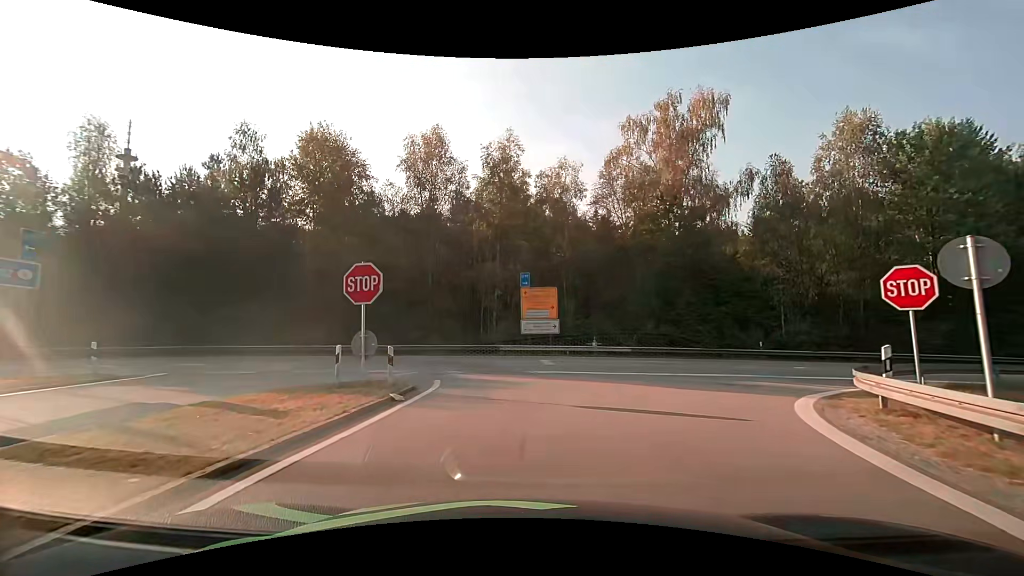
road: motorway_link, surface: asphalt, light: Day
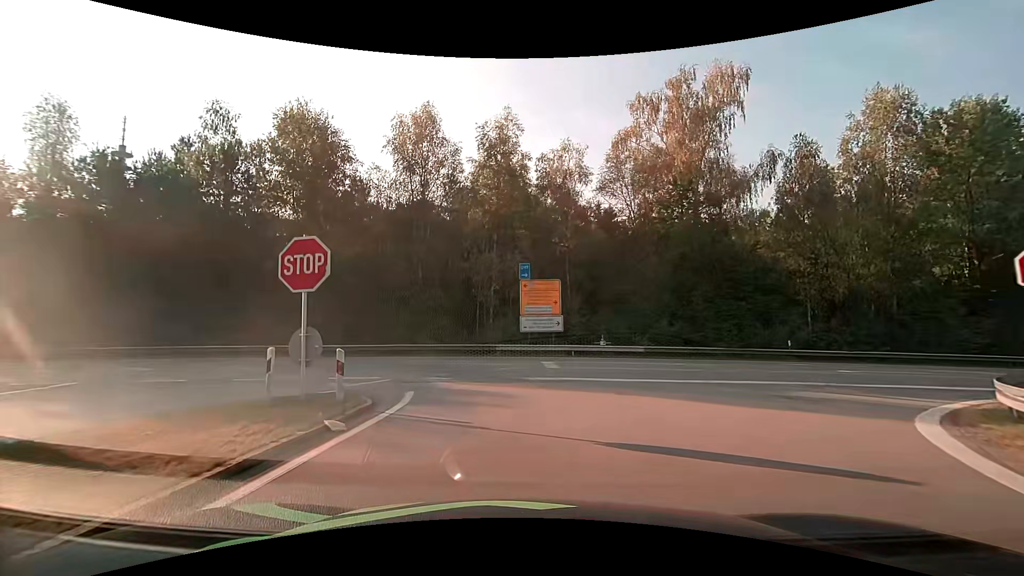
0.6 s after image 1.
(0.0, +3.2) m; 0°
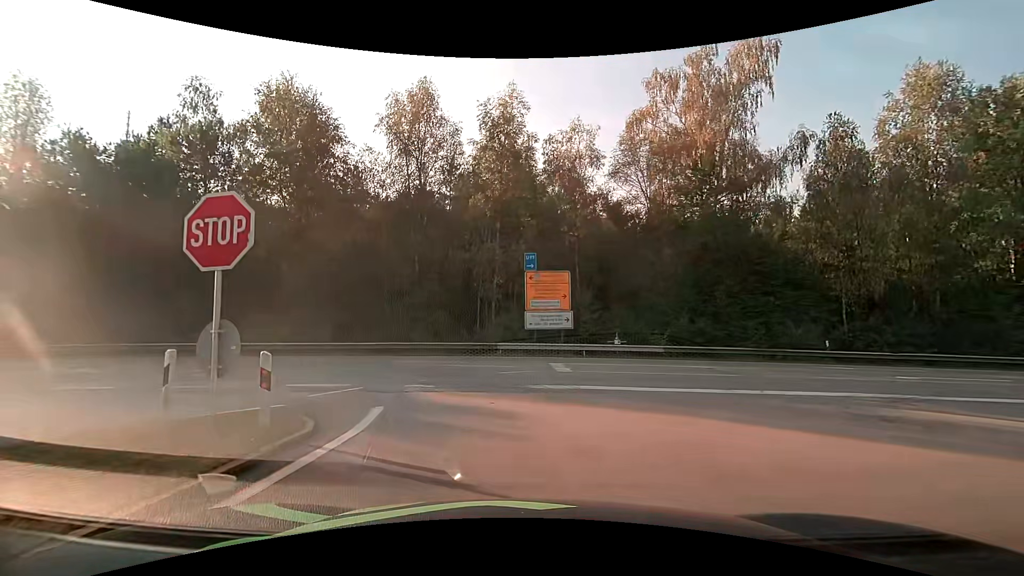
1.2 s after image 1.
(0.0, +2.7) m; 0°
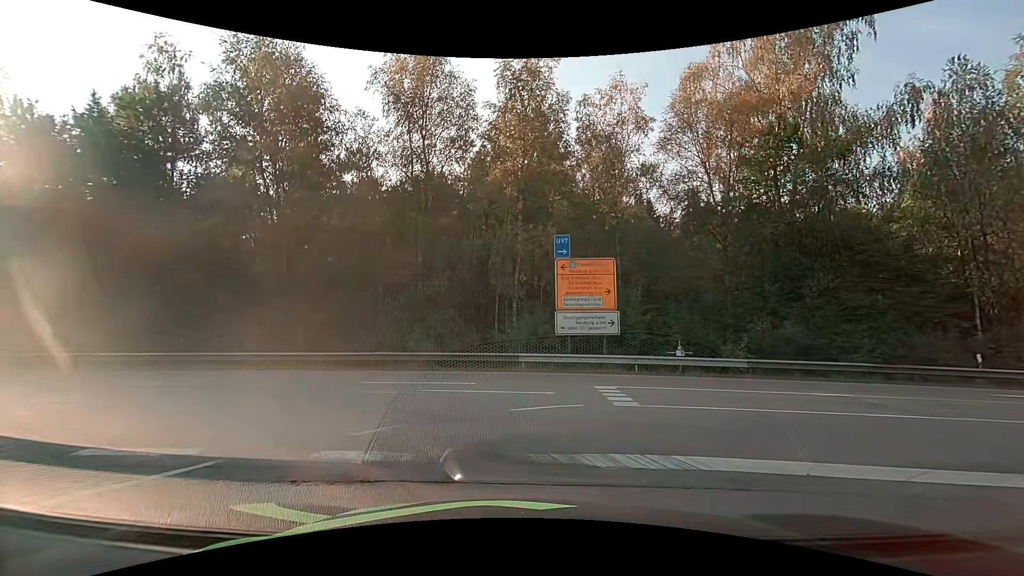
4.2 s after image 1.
(-0.2, +5.6) m; -4°
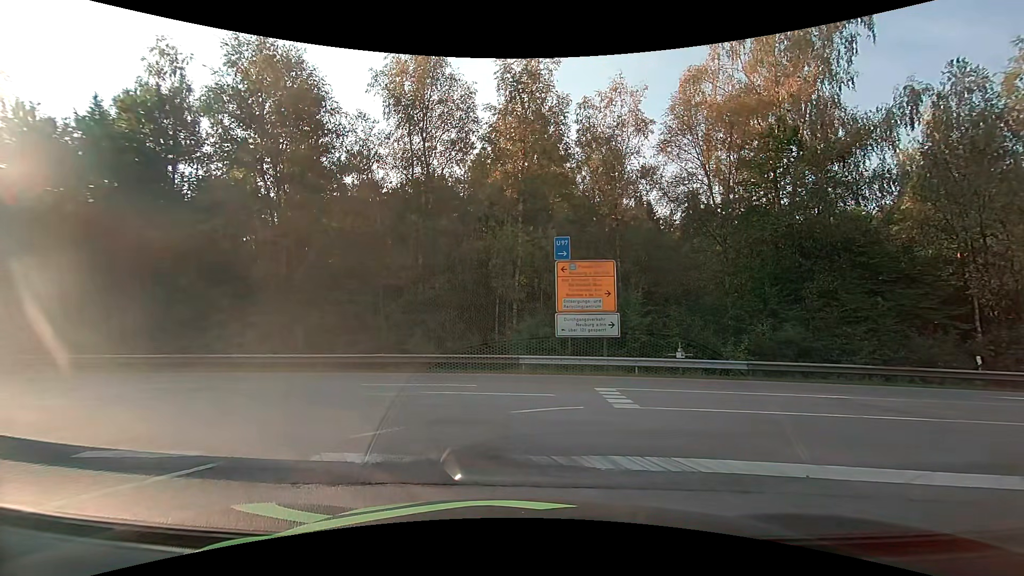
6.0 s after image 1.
(0.0, +0.1) m; 0°
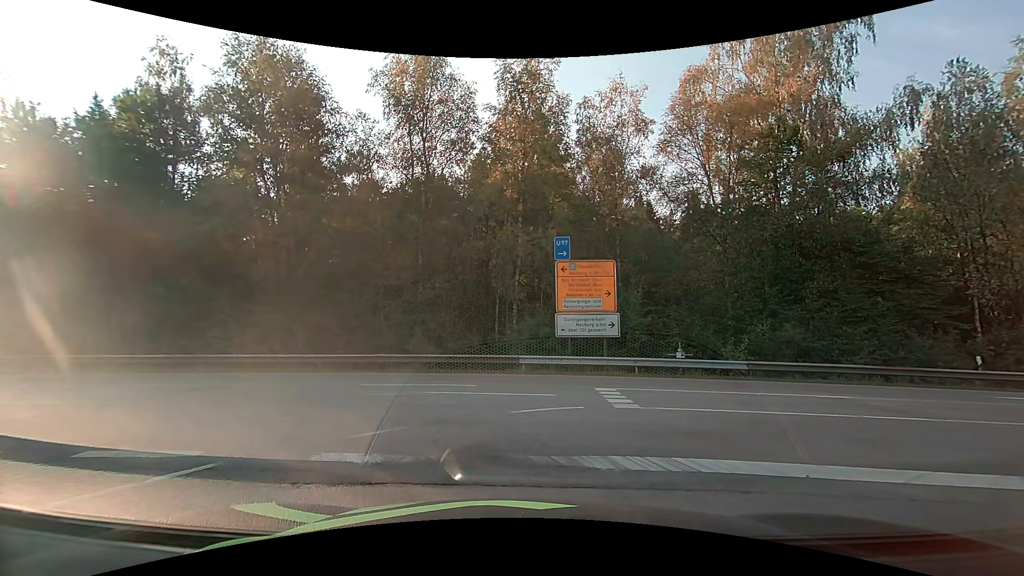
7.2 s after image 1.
(0.0, 0.0) m; 0°
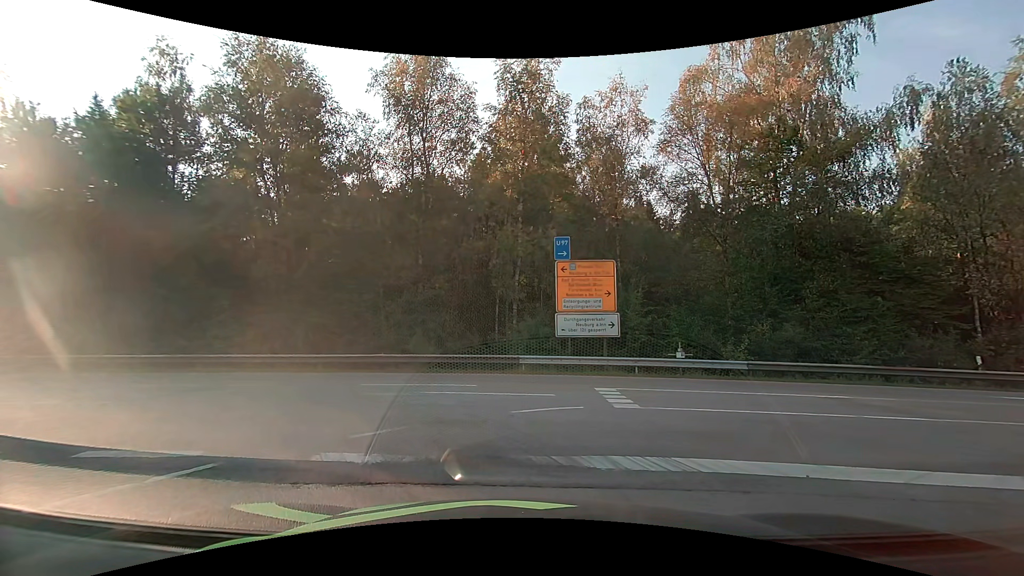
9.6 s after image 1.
(0.0, 0.0) m; 0°
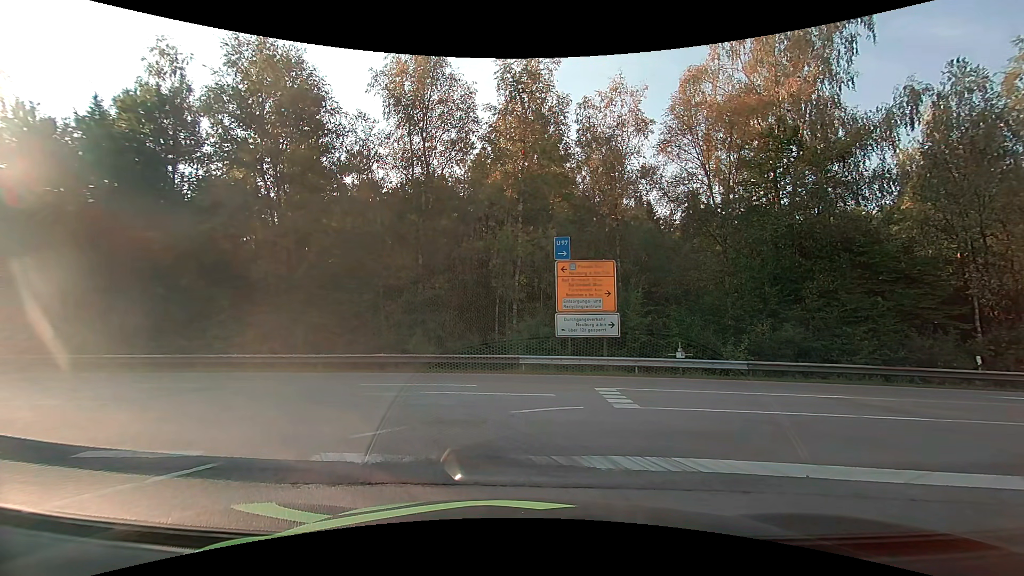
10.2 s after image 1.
(0.0, 0.0) m; 0°
